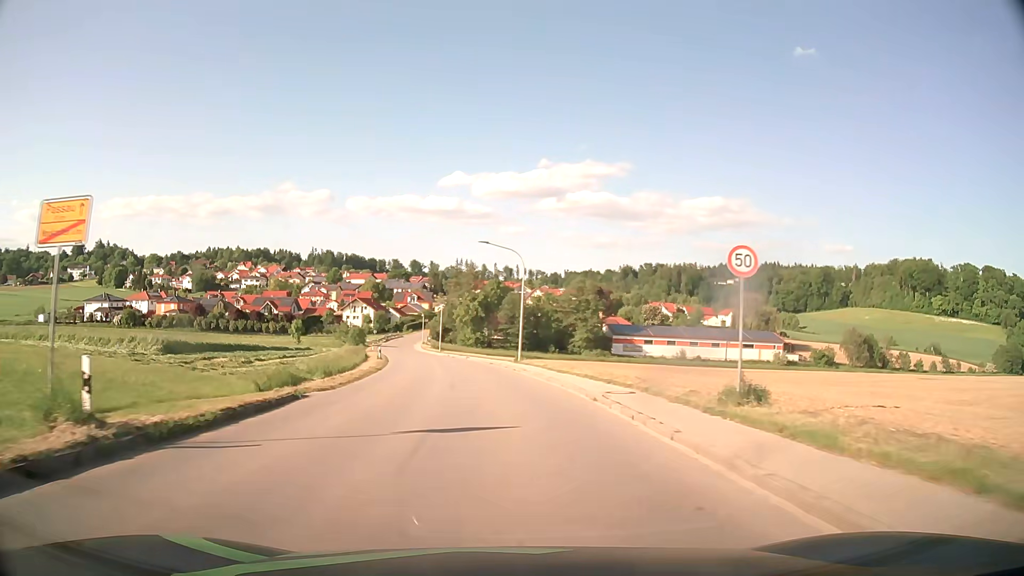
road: tertiary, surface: asphalt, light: Day
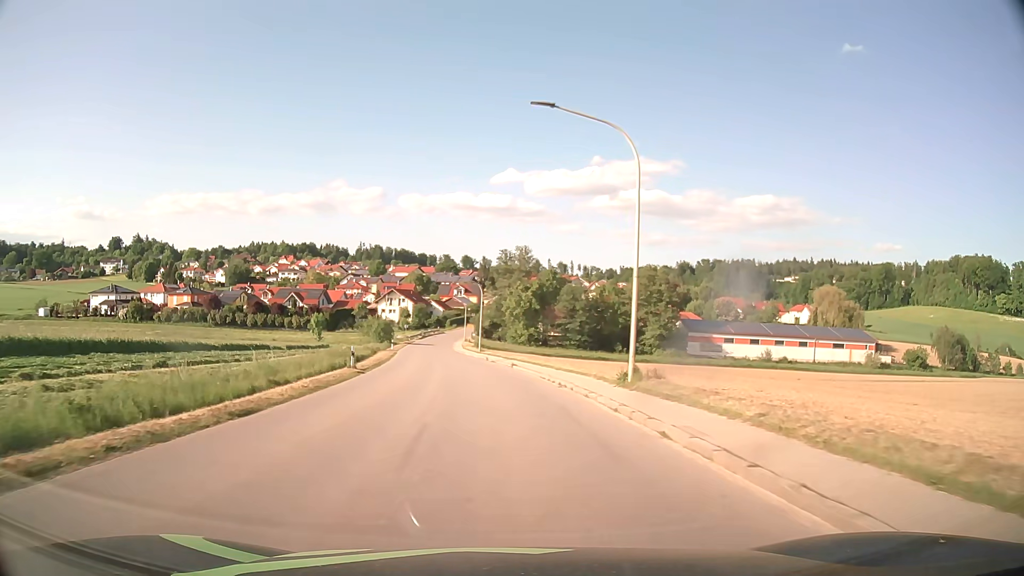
(-0.9, +24.0) m; -4°
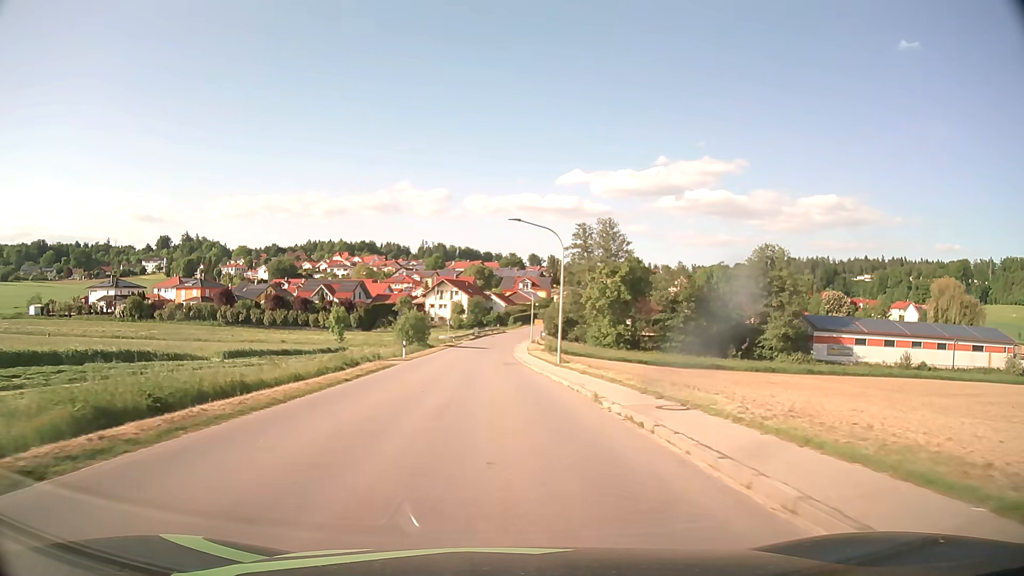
(-1.7, +31.7) m; -6°
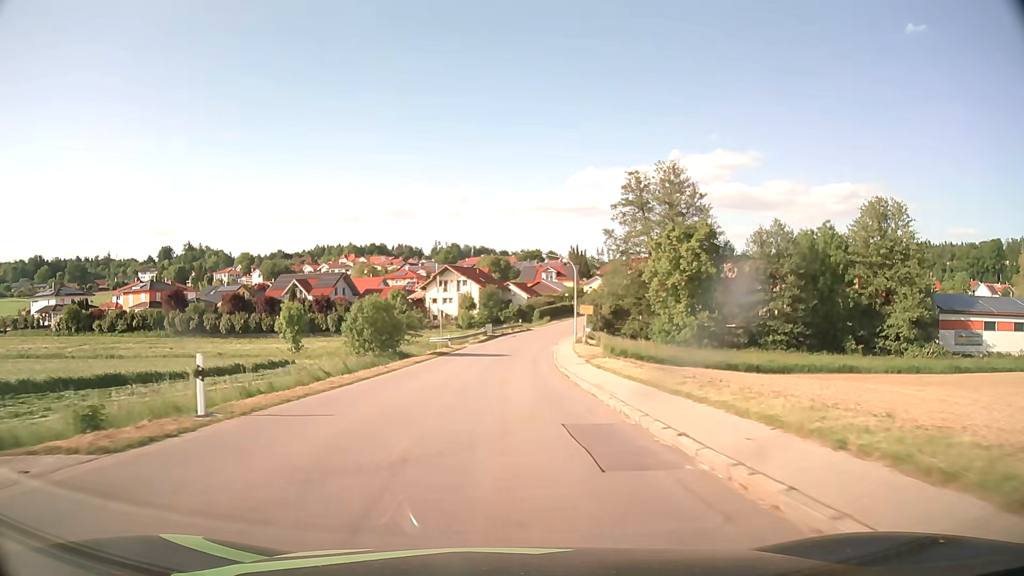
(-0.7, +31.6) m; -1°
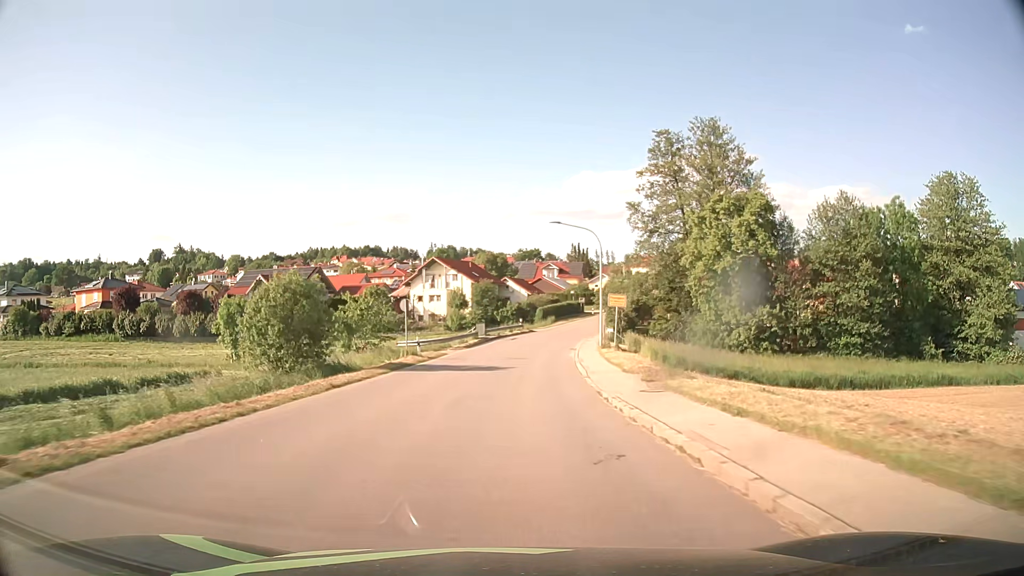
(0.0, +15.8) m; 0°
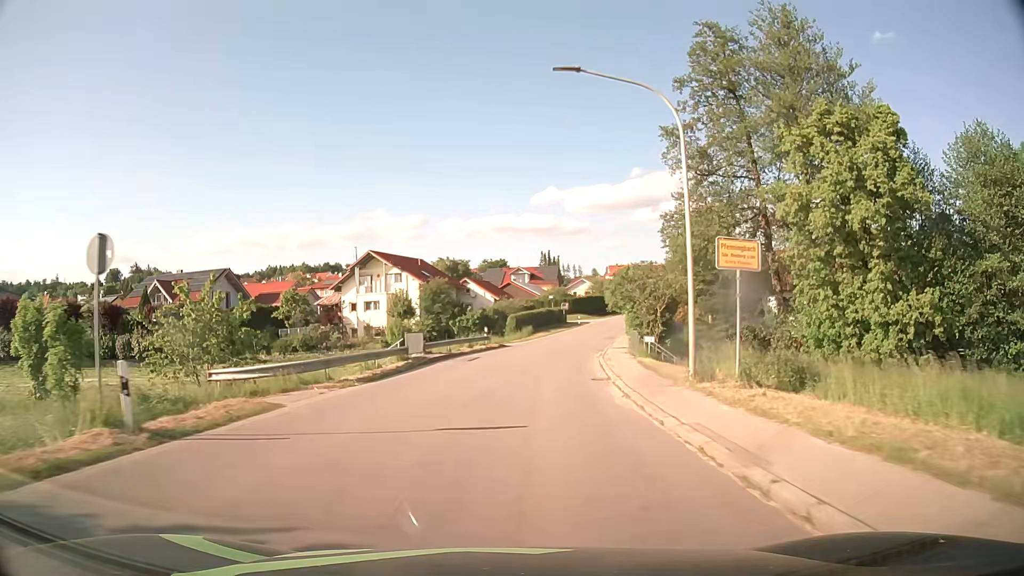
(+0.4, +23.6) m; +3°
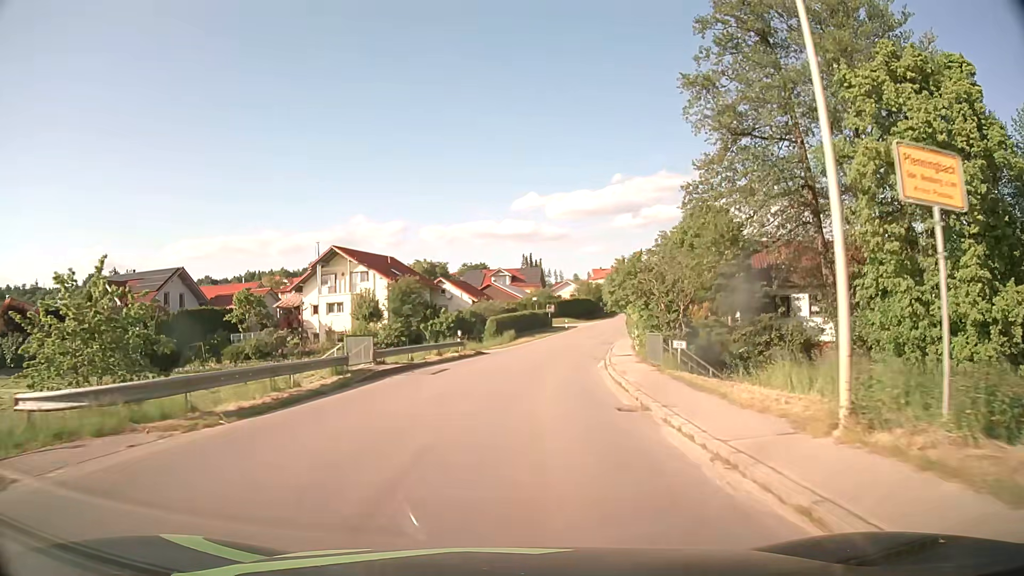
(+0.1, +7.8) m; +2°
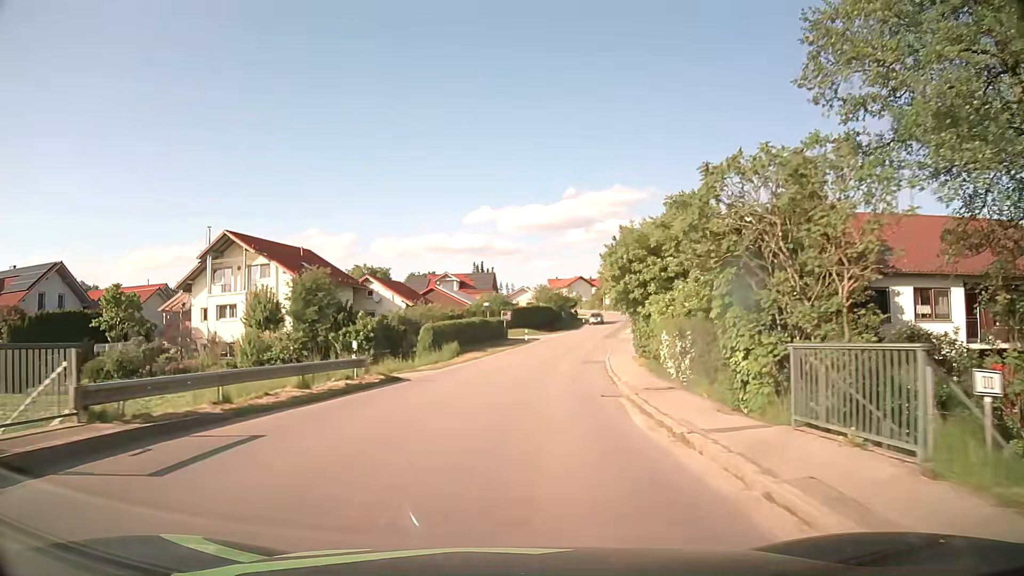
(+0.6, +15.6) m; +4°
(0, +10) (+1, +20) (+2, +30) (+4, +40) (+5, +50) (+7, +59) (+10, +69) (+12, +79) (+14, +89) (+16, +98) m
